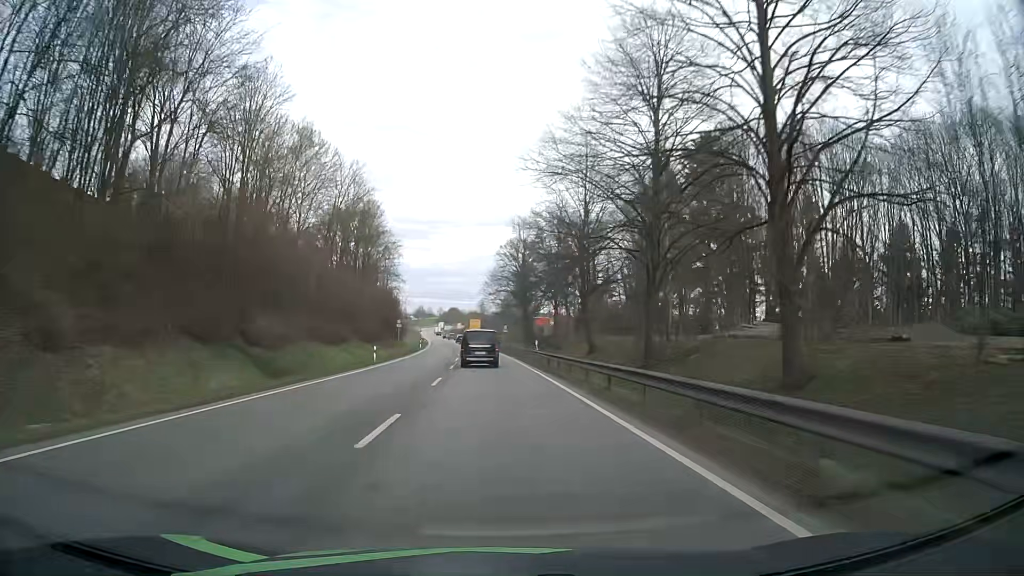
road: primary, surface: asphalt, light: Day
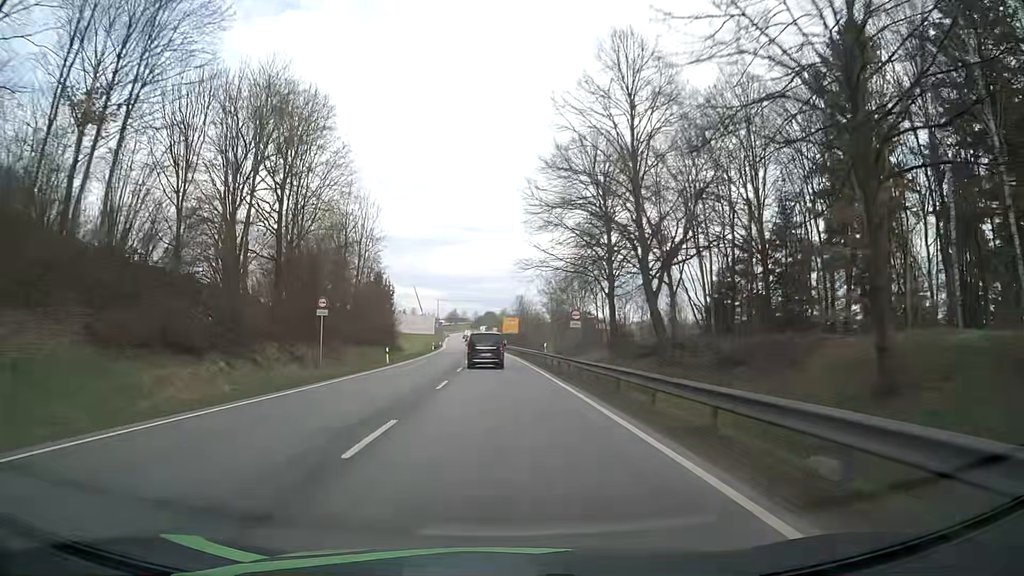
(-1.3, +48.9) m; -3°
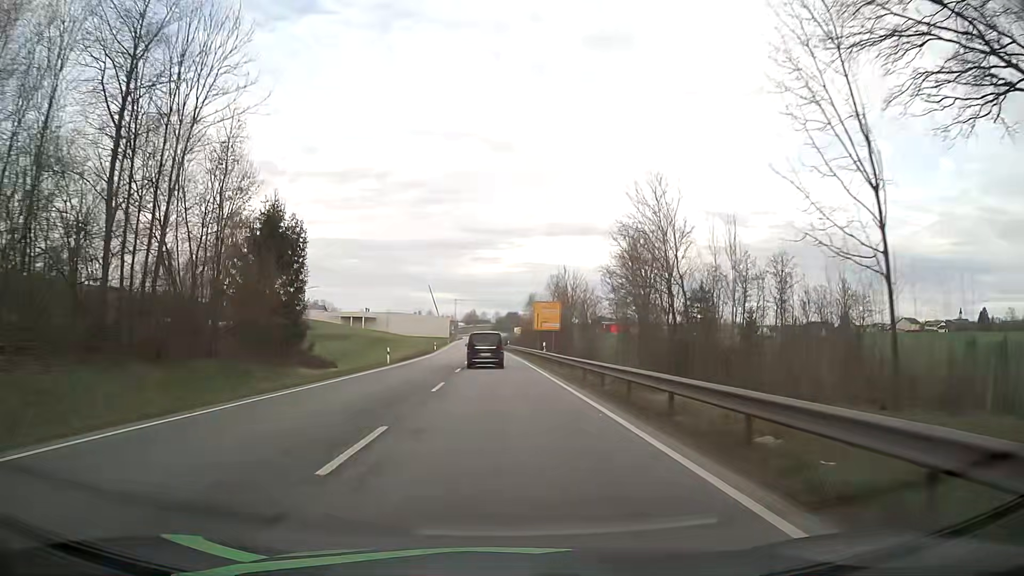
(-1.0, +49.5) m; -2°
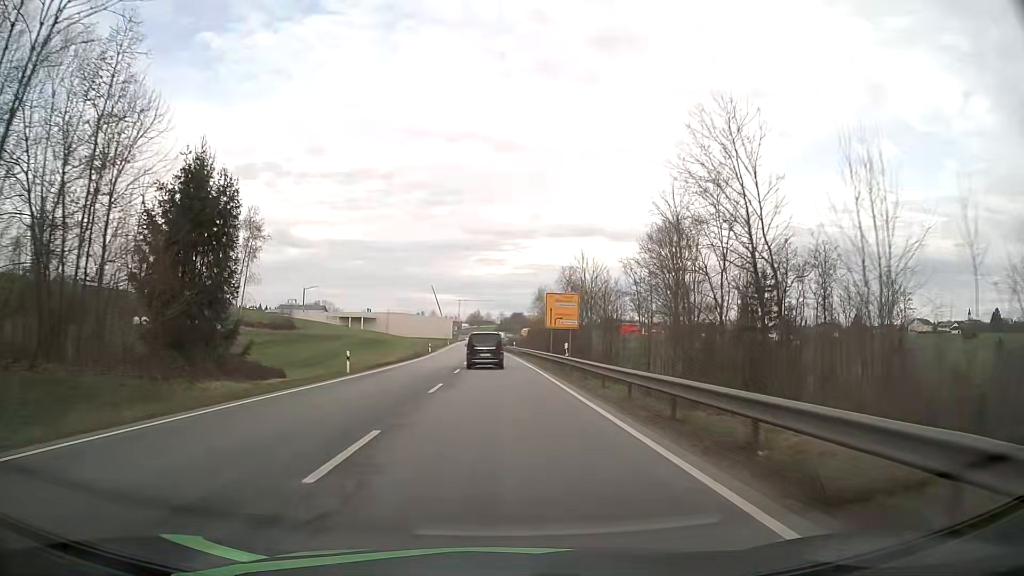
(0.0, +12.4) m; 0°
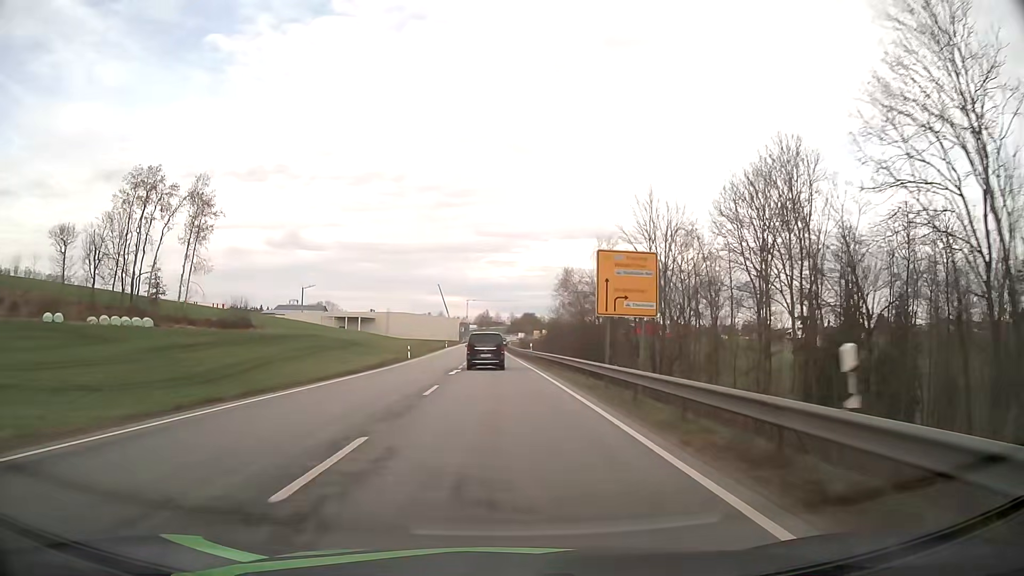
(-0.2, +24.9) m; -1°
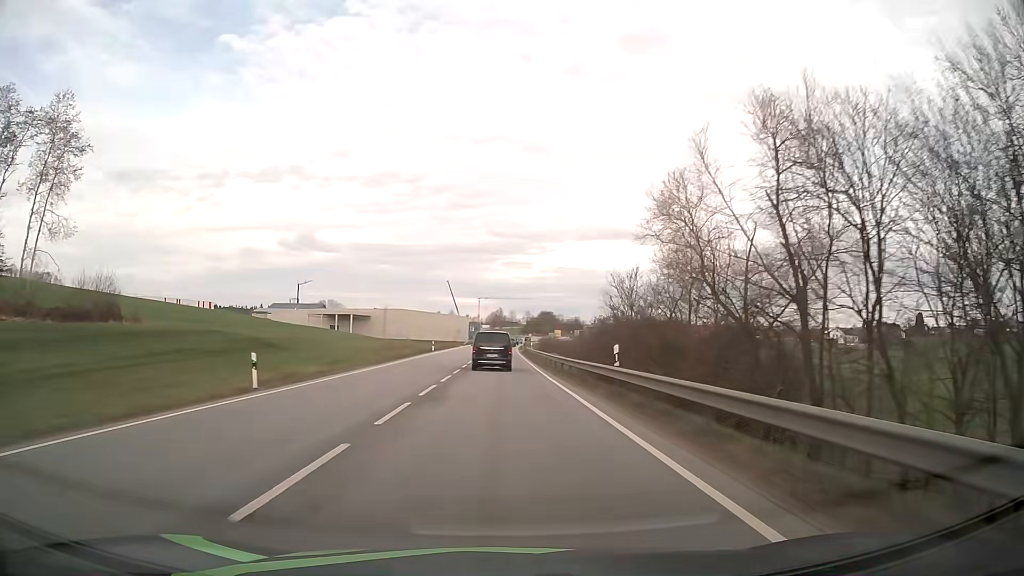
(-0.4, +37.5) m; -1°
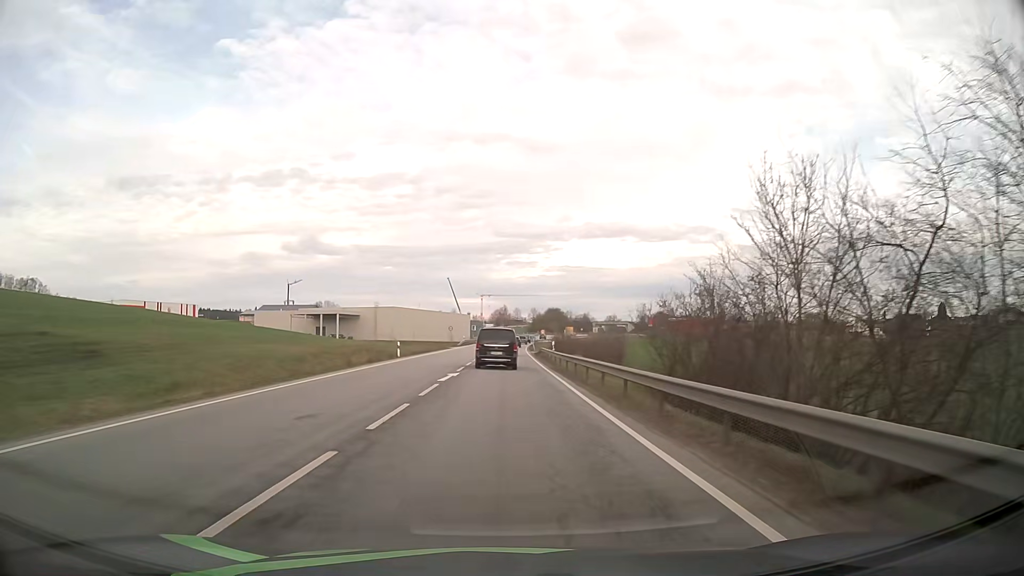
(-0.1, +24.9) m; 0°
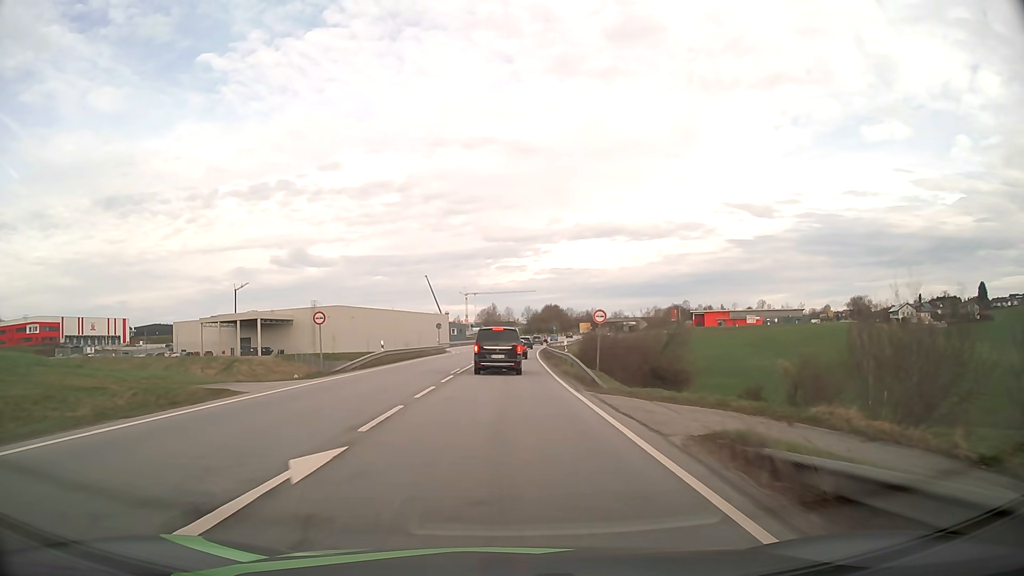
(+0.3, +60.2) m; +1°
(0, +10) (0, +20) (0, +30) (0, +40) (0, +50) (+1, +60) (+1, +70) (+2, +80) (+2, +90) (+3, +100) m
